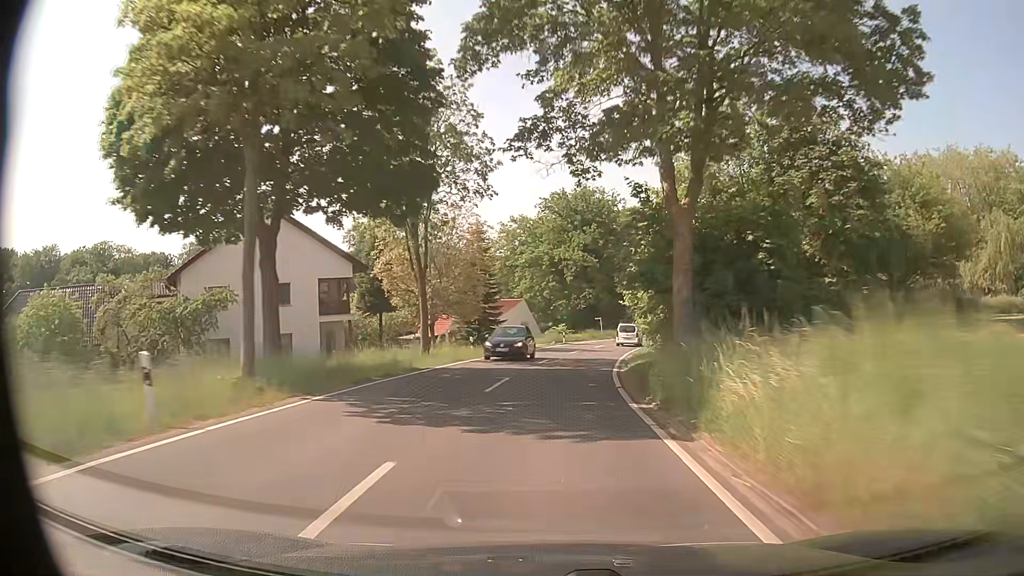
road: tertiary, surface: asphalt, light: Day
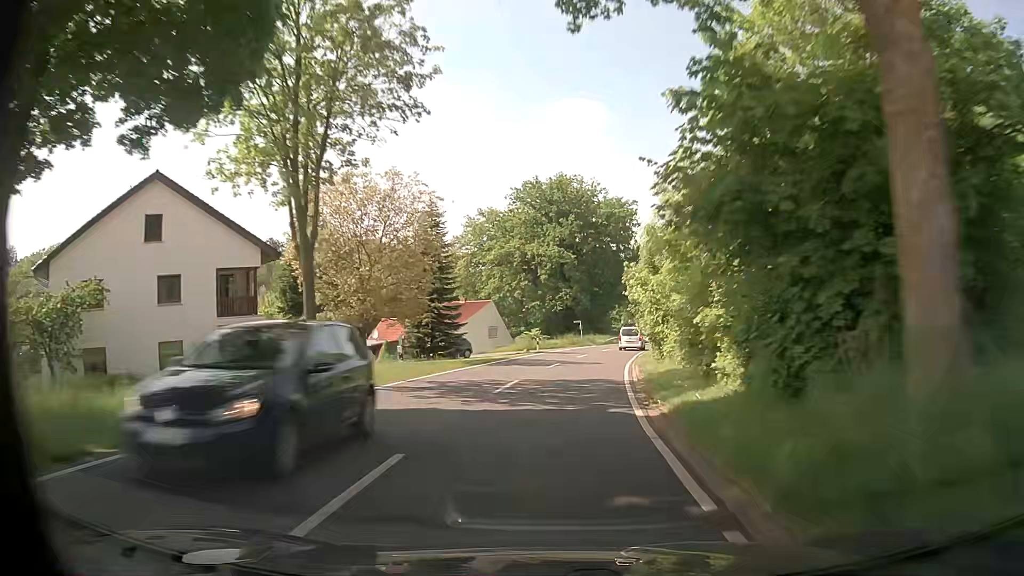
(+0.2, +11.1) m; +2°
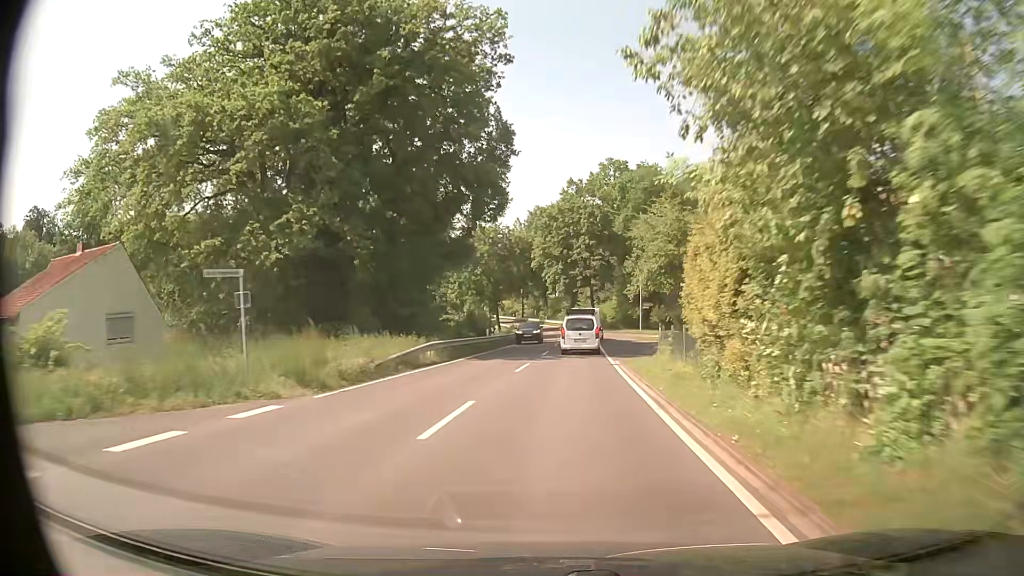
(+6.2, +53.7) m; +13°
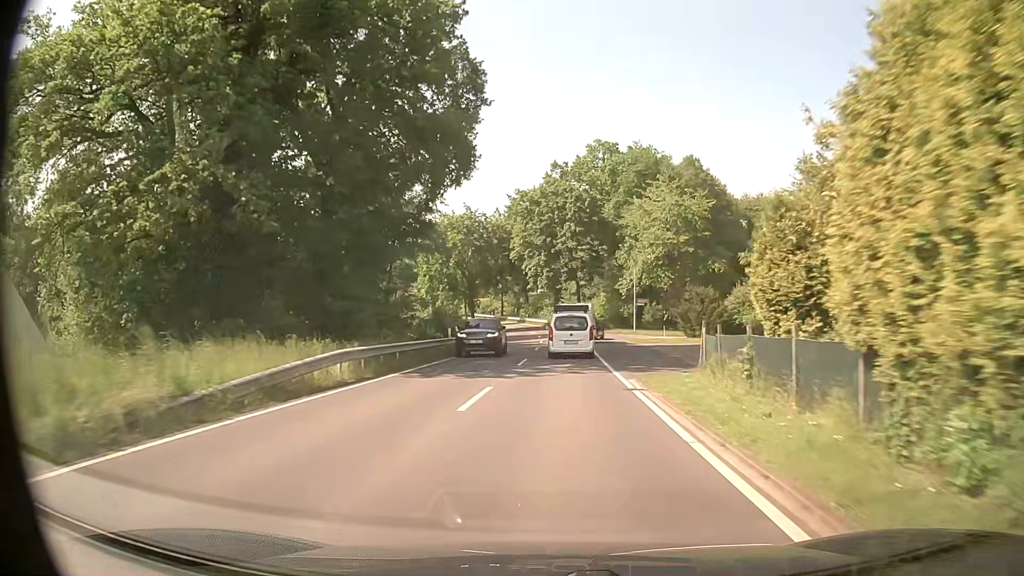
(+0.1, +9.1) m; +1°
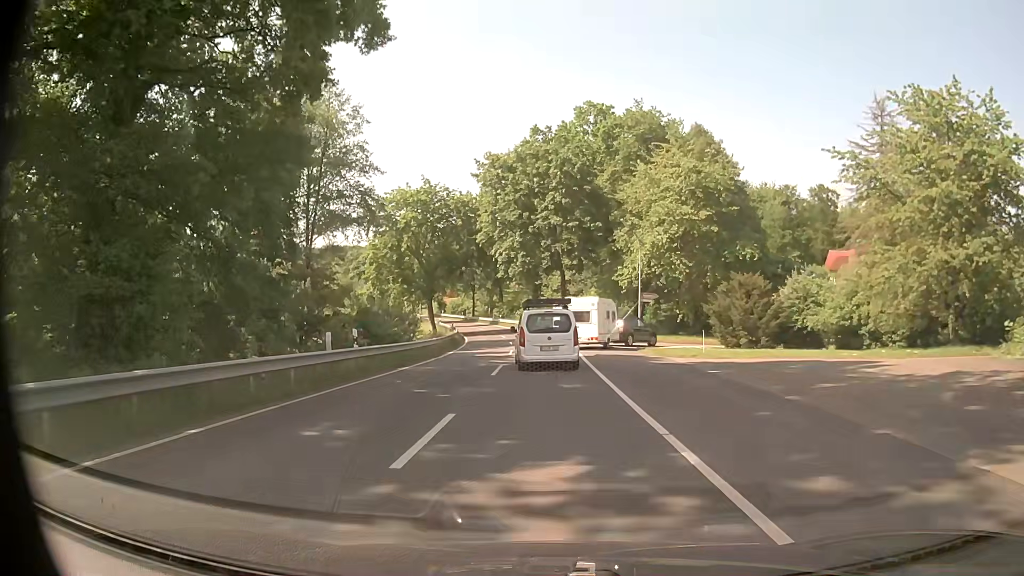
(+0.4, +15.8) m; +2°
